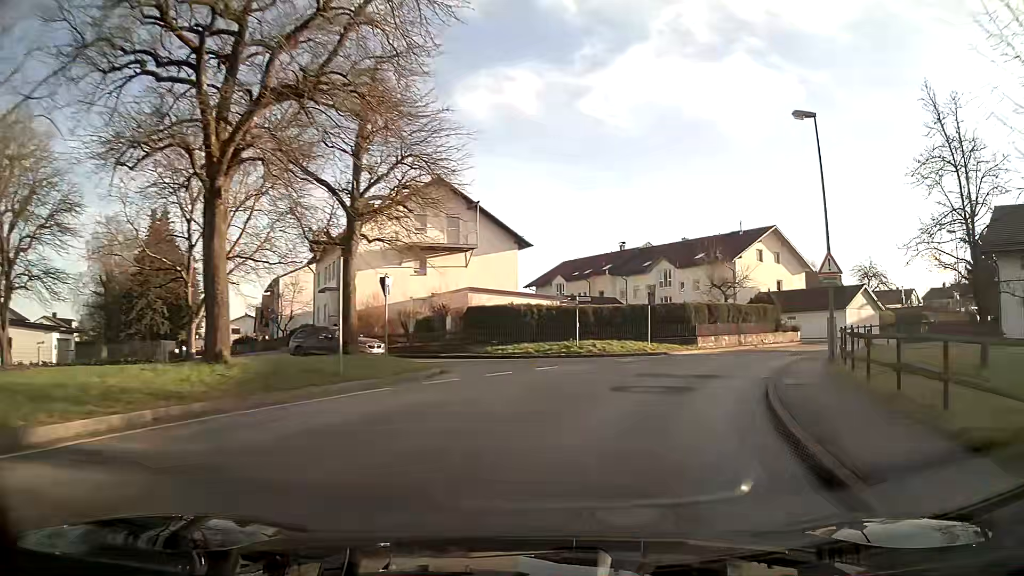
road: unclassified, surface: asphalt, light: Day
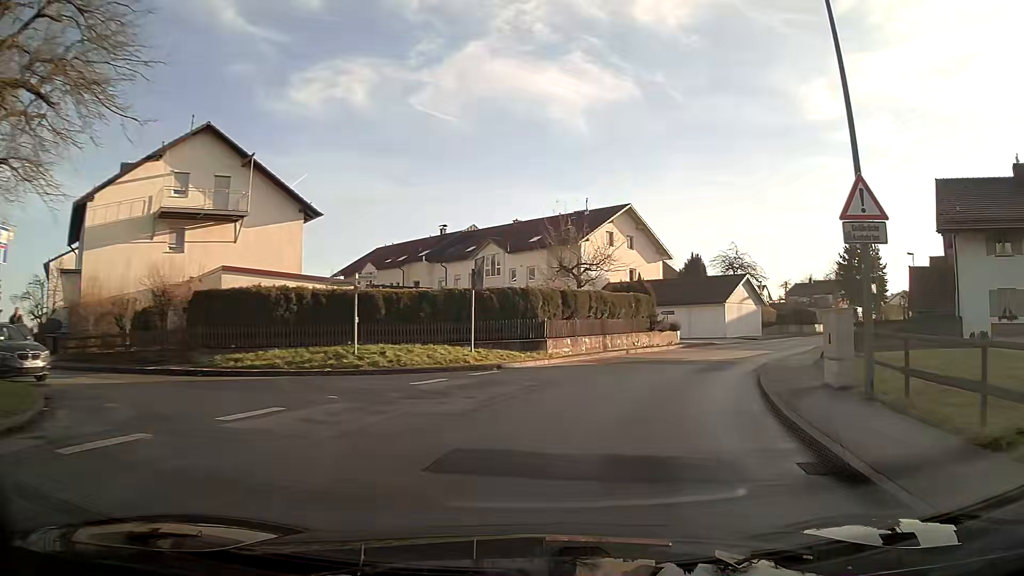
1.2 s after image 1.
(+1.5, +11.6) m; +15°
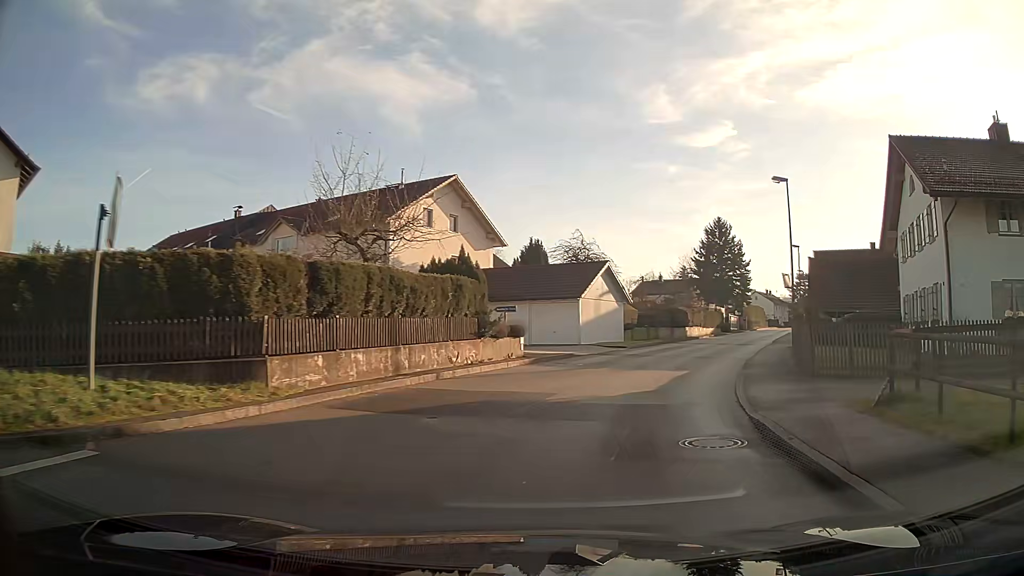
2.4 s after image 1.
(+1.5, +11.7) m; +15°
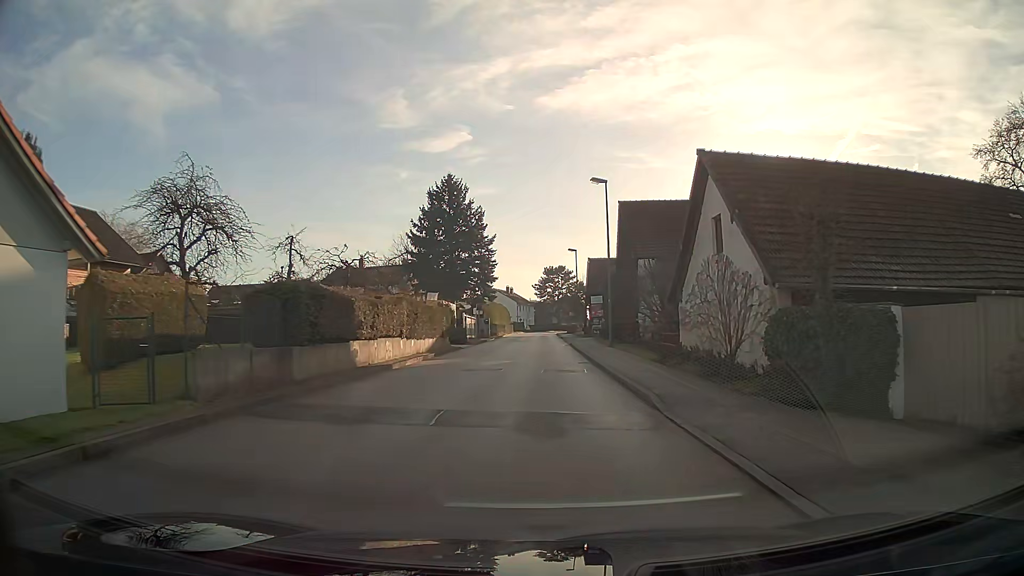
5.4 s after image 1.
(+7.4, +30.2) m; +21°
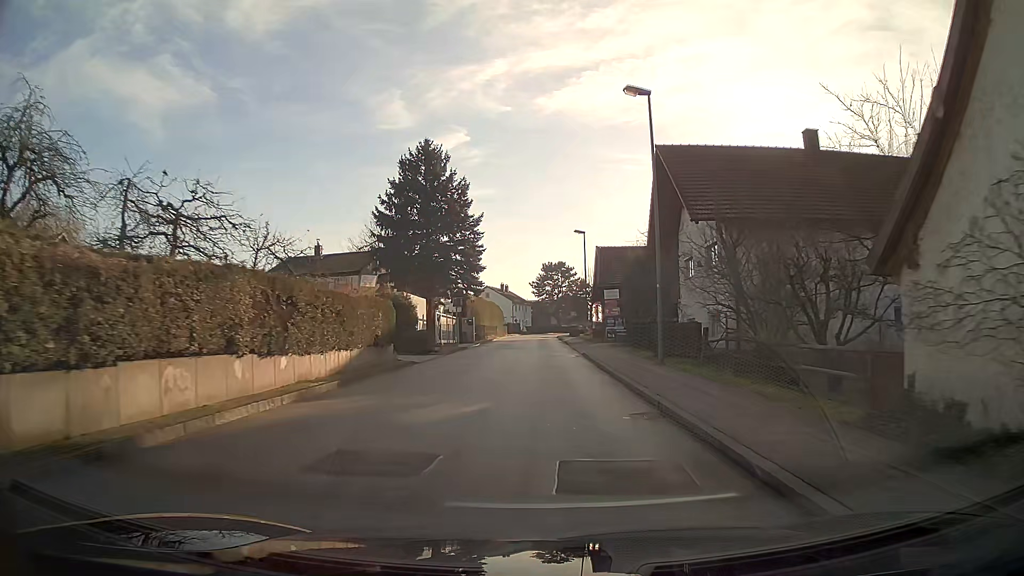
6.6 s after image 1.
(0.0, +13.4) m; 0°
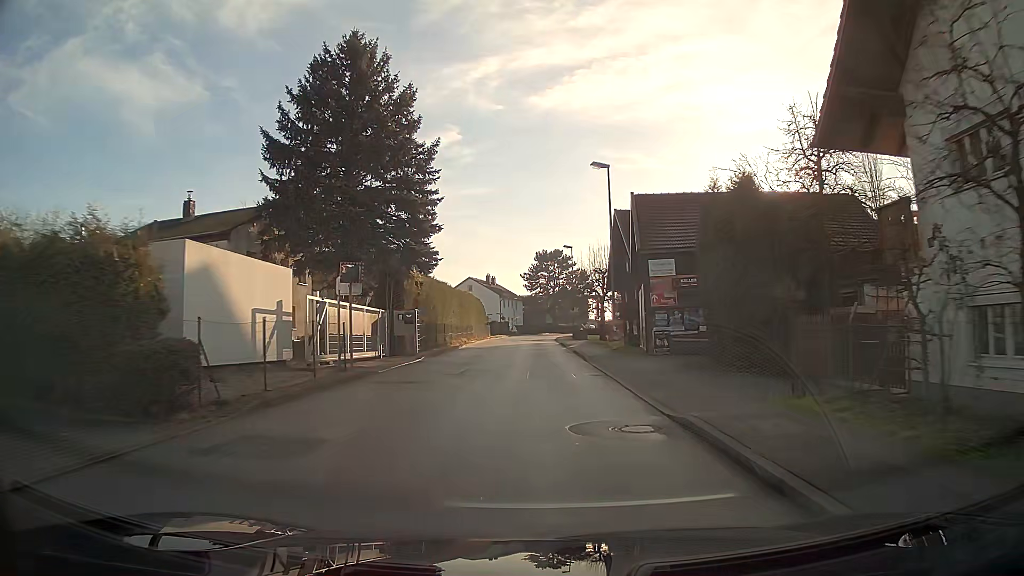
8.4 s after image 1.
(+0.2, +21.0) m; +1°
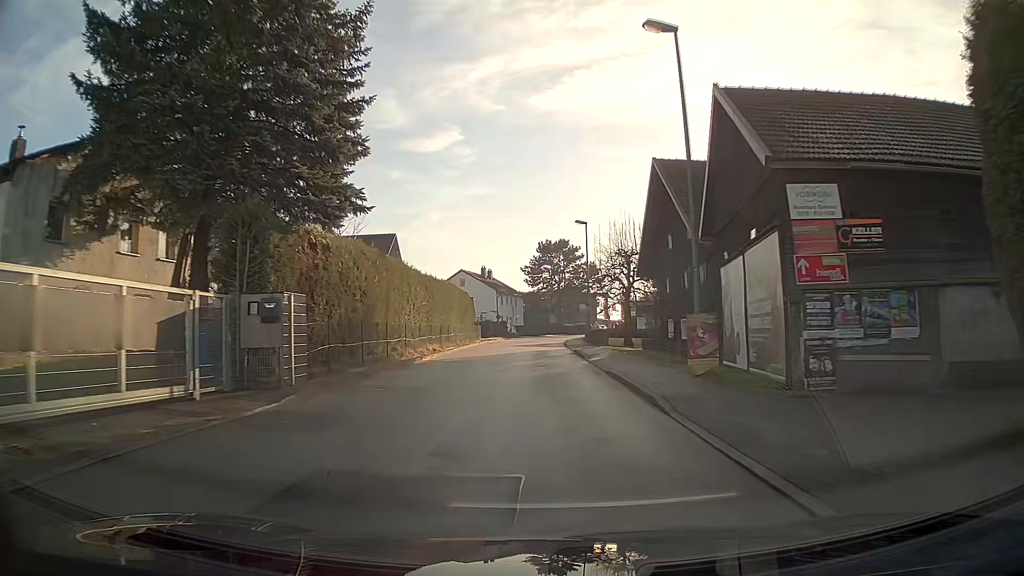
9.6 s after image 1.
(+0.1, +14.6) m; 0°
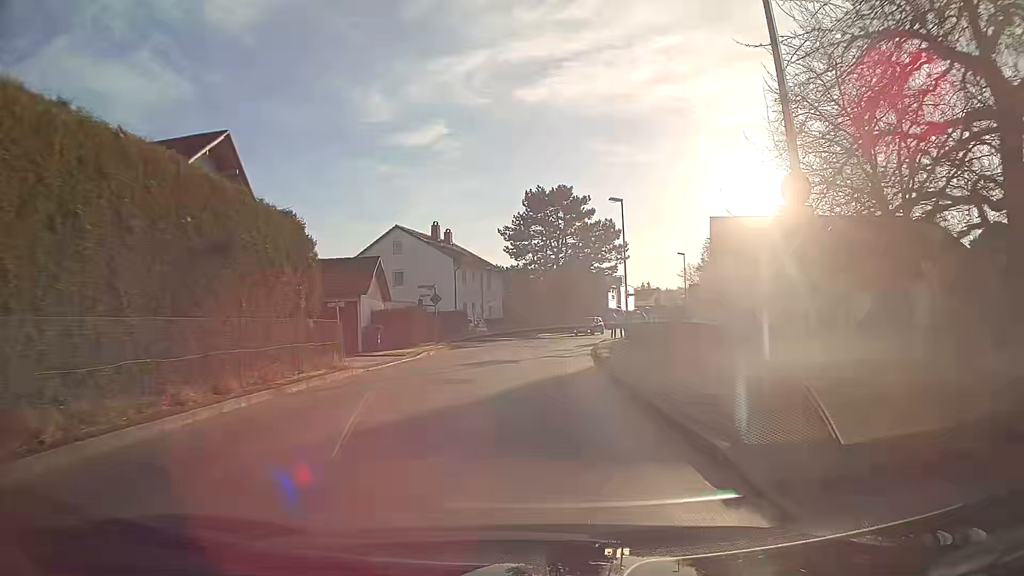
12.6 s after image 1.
(0.0, +37.4) m; +1°
